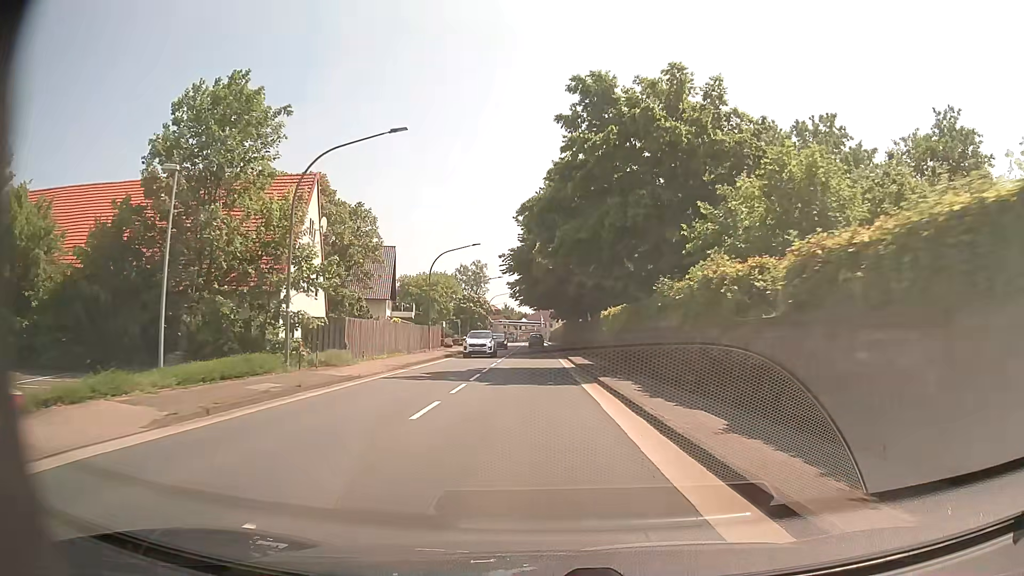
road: primary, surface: asphalt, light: Day
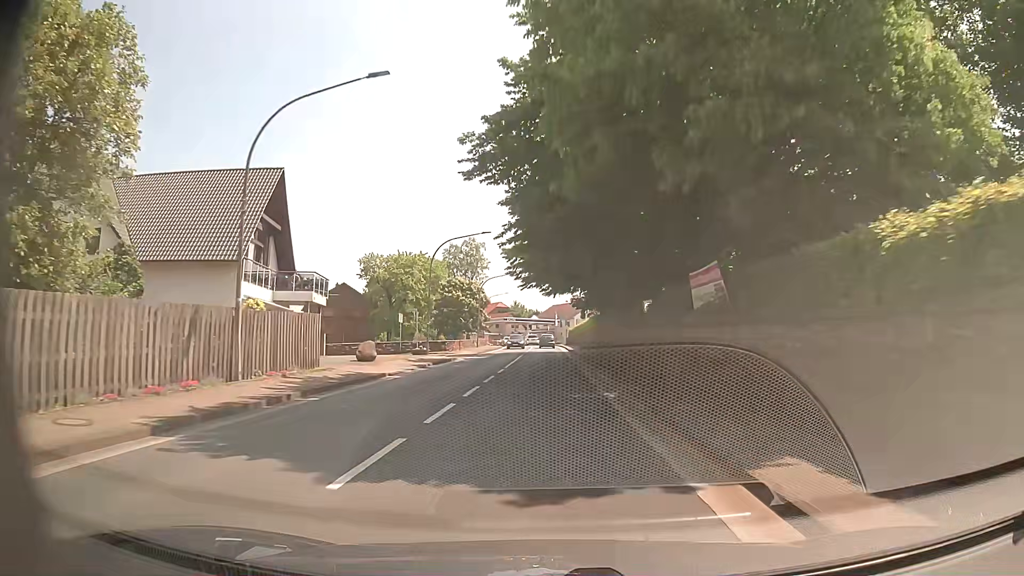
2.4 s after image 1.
(-0.7, +32.9) m; -1°
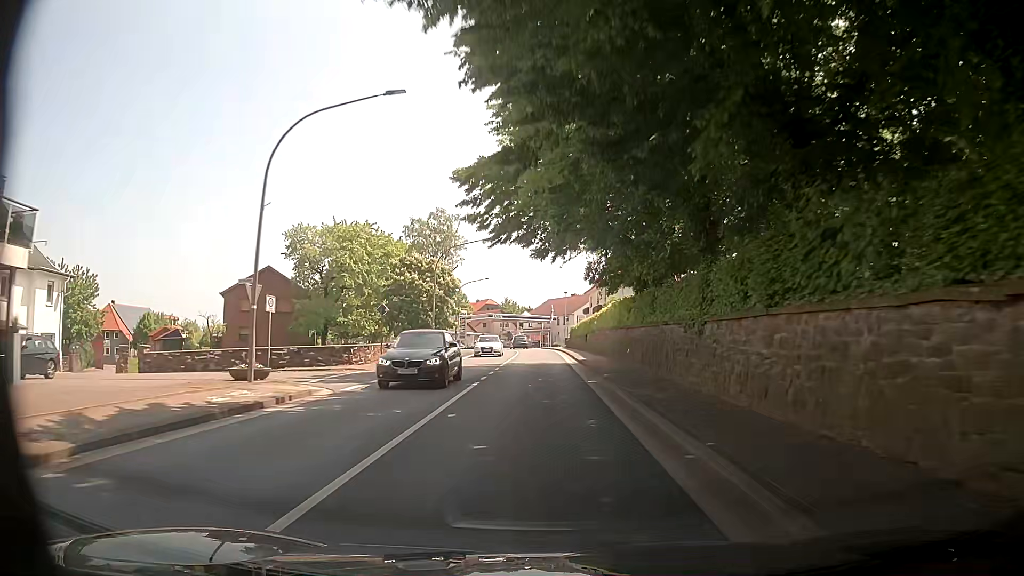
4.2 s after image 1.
(0.0, +25.0) m; 0°
(0, +10) (0, +20) (0, +30) (0, +40) (0, +50) (0, +60) (-1, +70) (-3, +80) (-5, +90) (-8, +99) m
